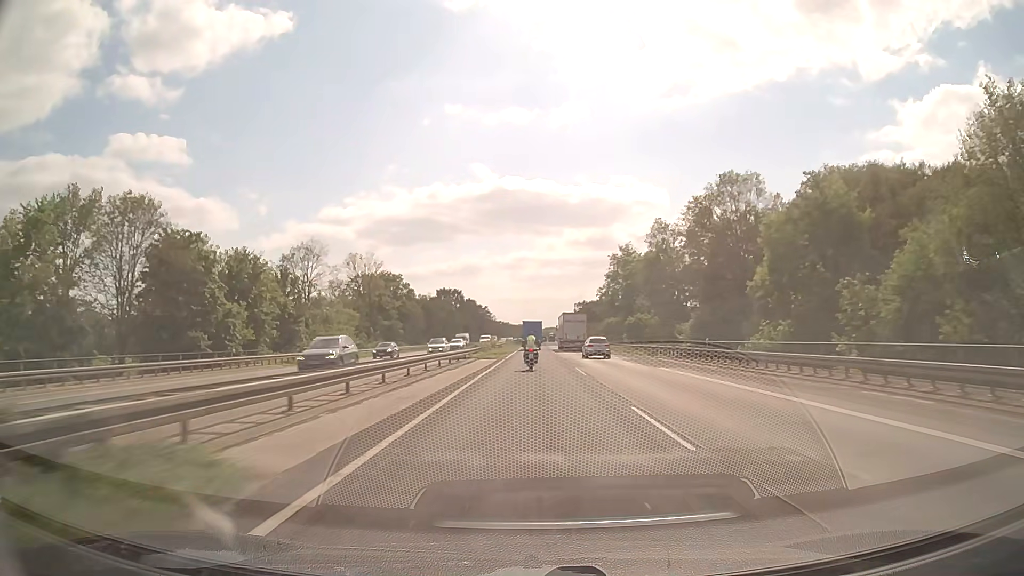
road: motorway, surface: asphalt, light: Day
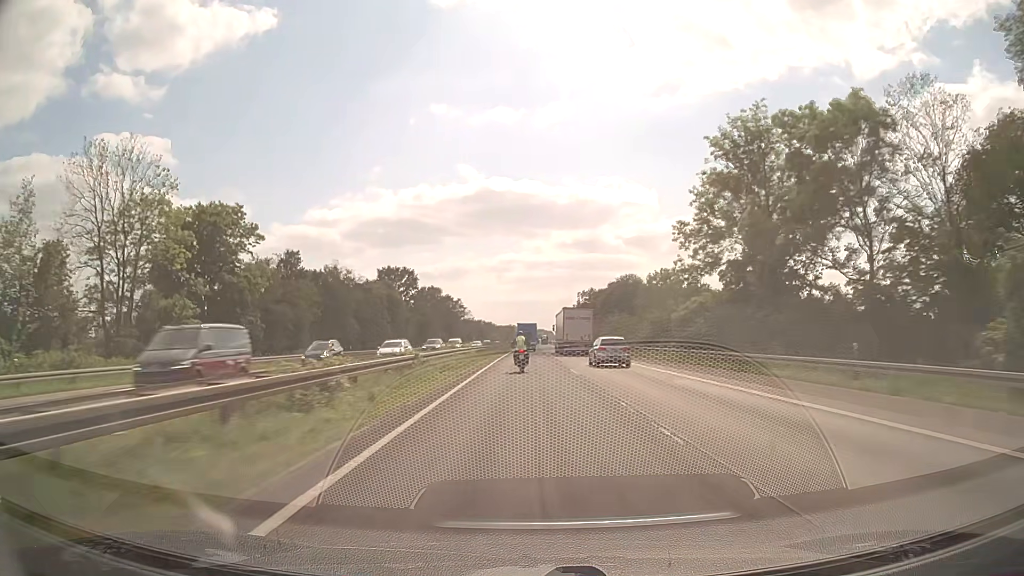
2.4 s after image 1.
(+0.6, +71.0) m; +1°
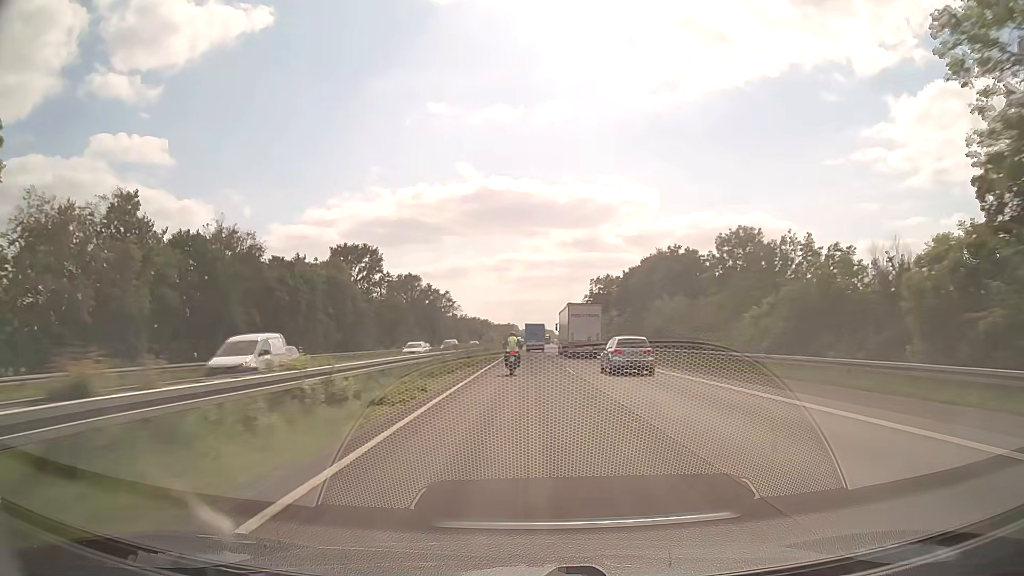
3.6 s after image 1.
(0.0, +35.8) m; 0°
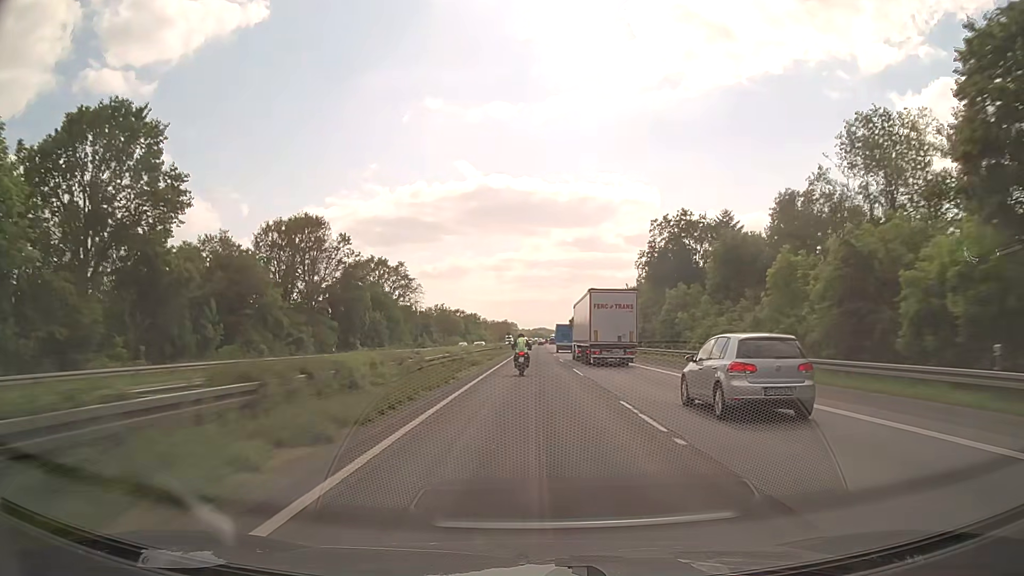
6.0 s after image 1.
(0.0, +71.8) m; 0°
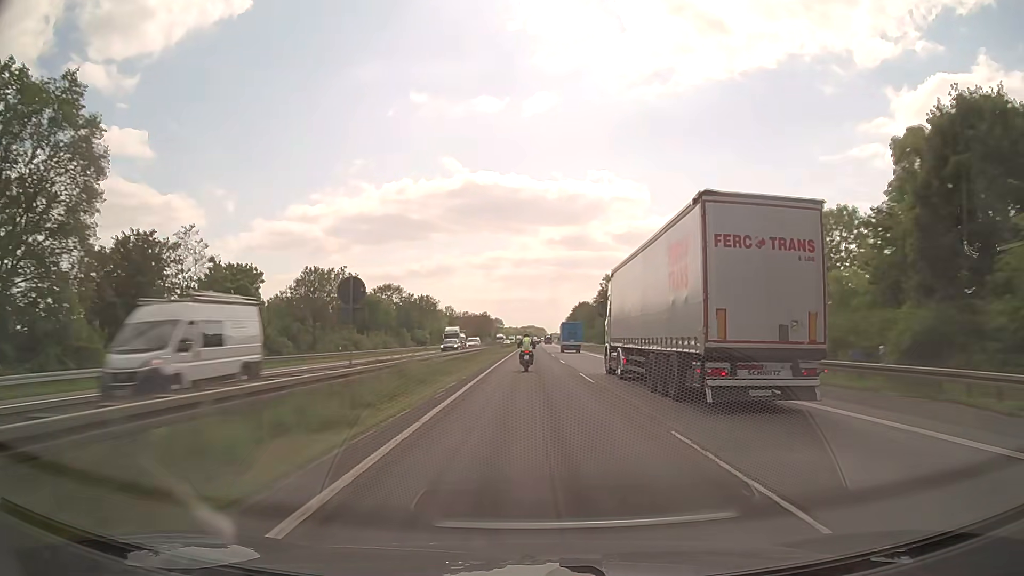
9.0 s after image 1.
(+0.8, +95.5) m; +1°
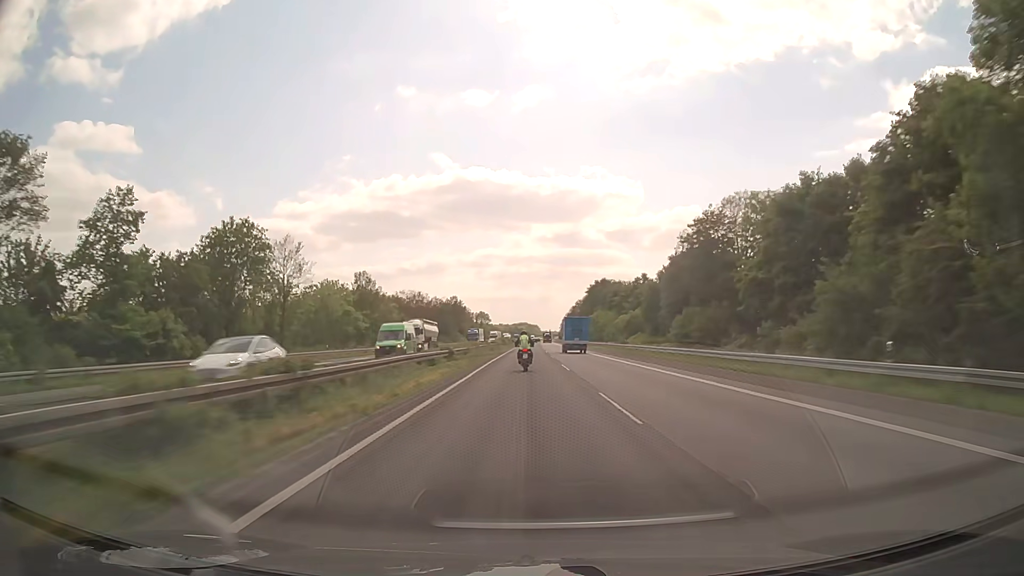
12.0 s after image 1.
(+0.6, +101.3) m; +1°
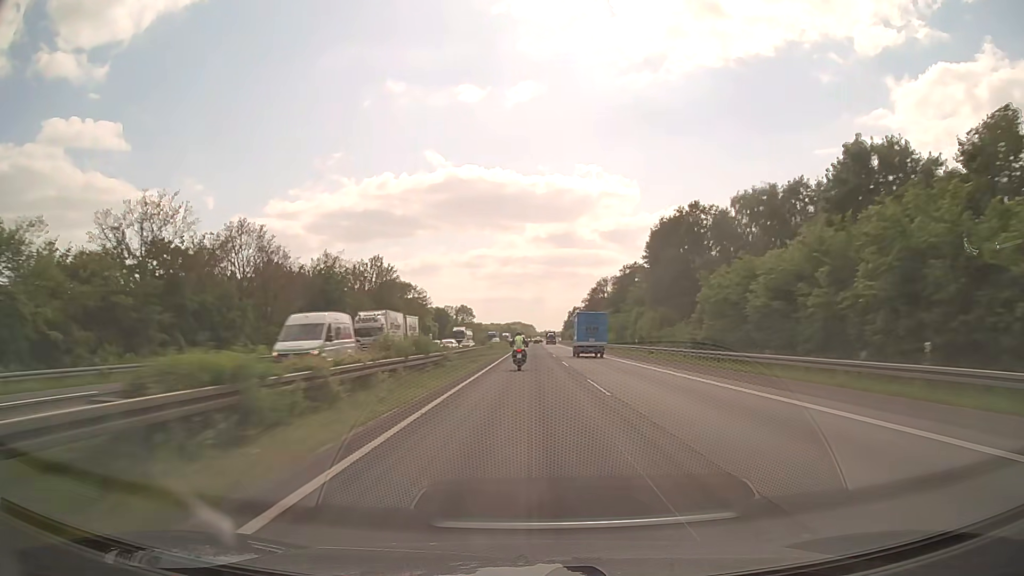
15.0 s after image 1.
(+0.2, +102.2) m; 0°
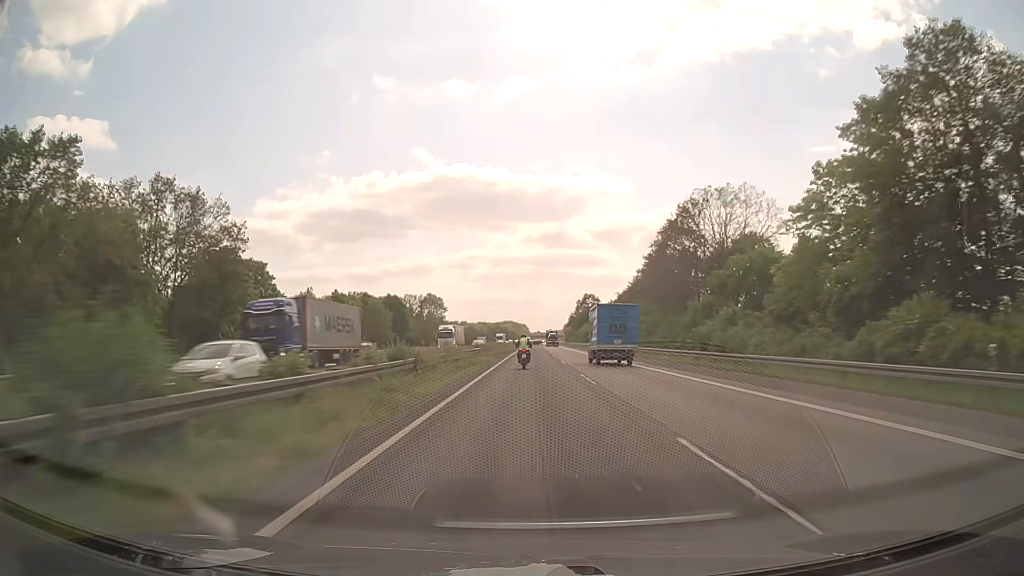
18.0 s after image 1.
(+0.5, +103.2) m; +1°
(0, +10) (0, +20) (0, +30) (0, +40) (0, +50) (0, +60) (0, +70) (0, +80) (0, +90) (+1, +100) m
